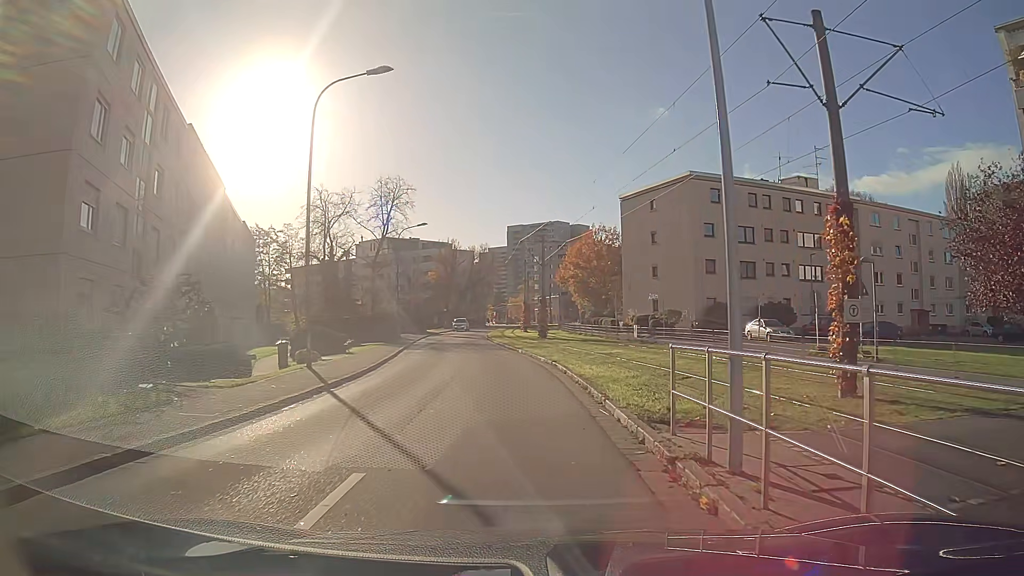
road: residential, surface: asphalt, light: Day
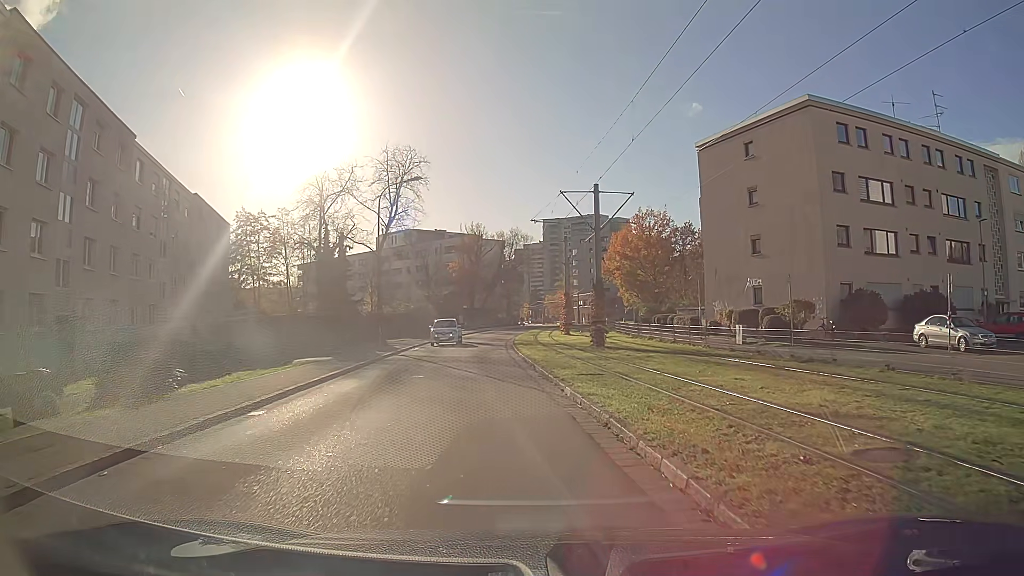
(-0.4, +17.8) m; -4°
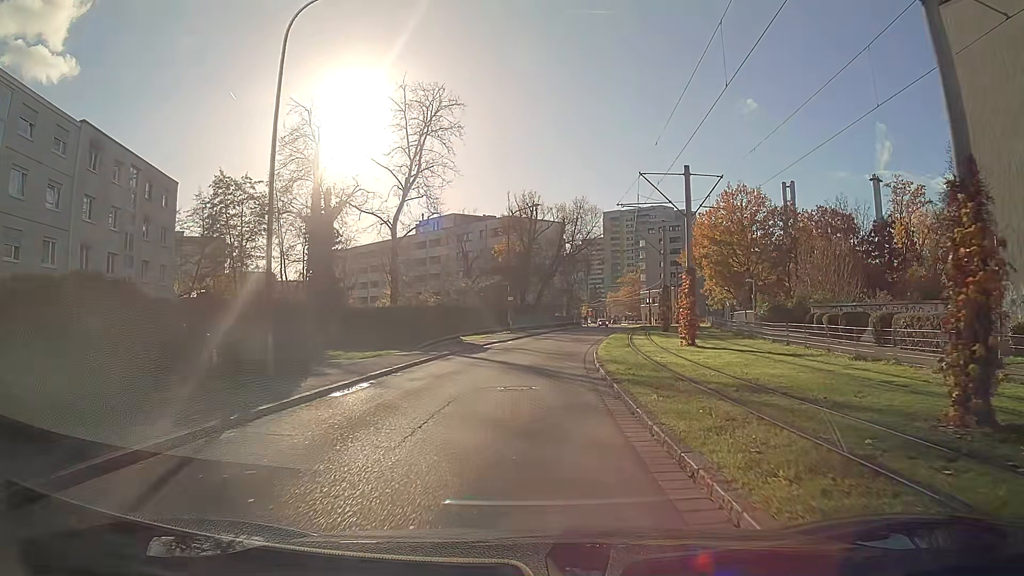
(-1.2, +22.6) m; -4°
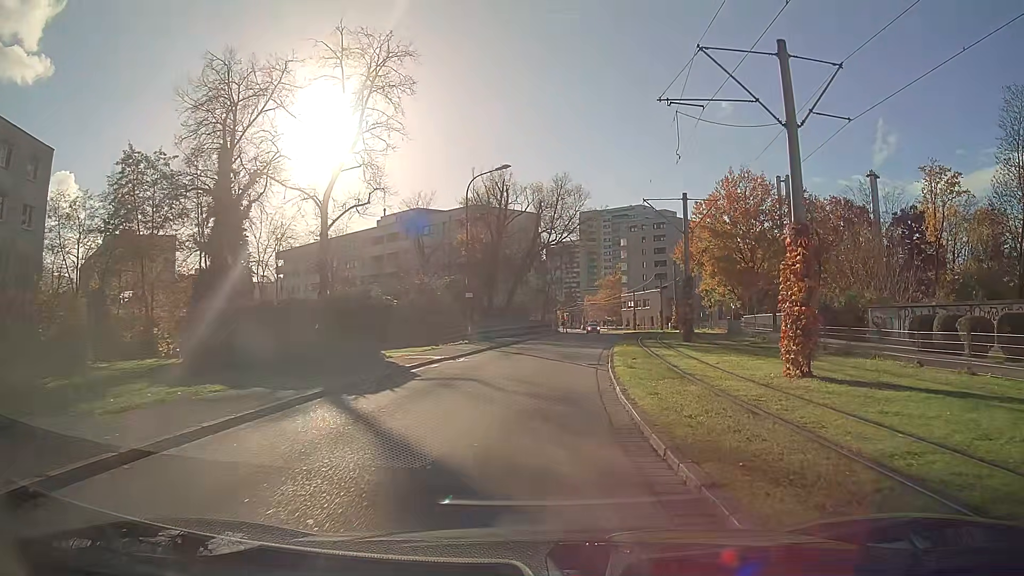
(+0.3, +13.4) m; +3°
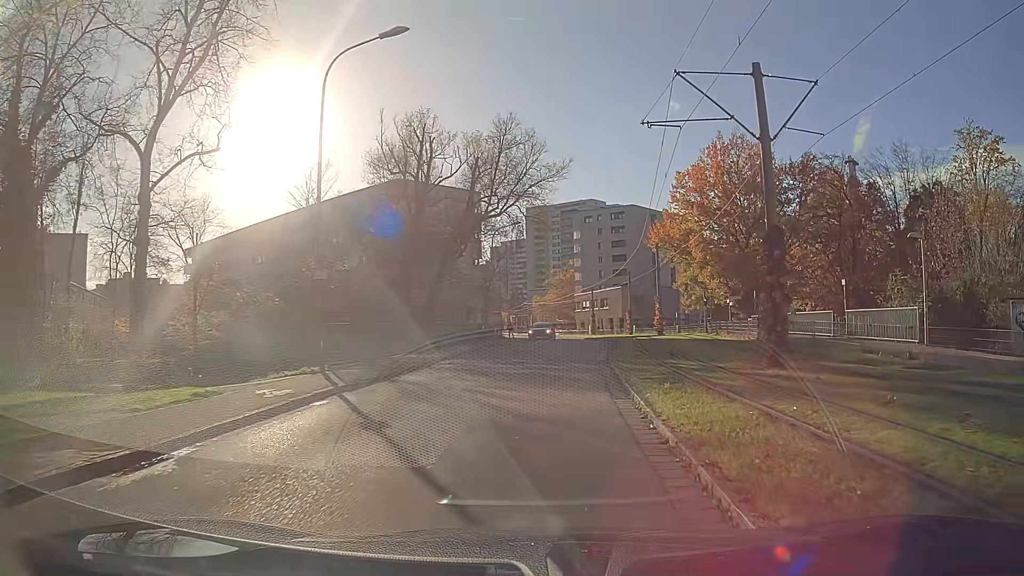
(+0.6, +17.5) m; +5°
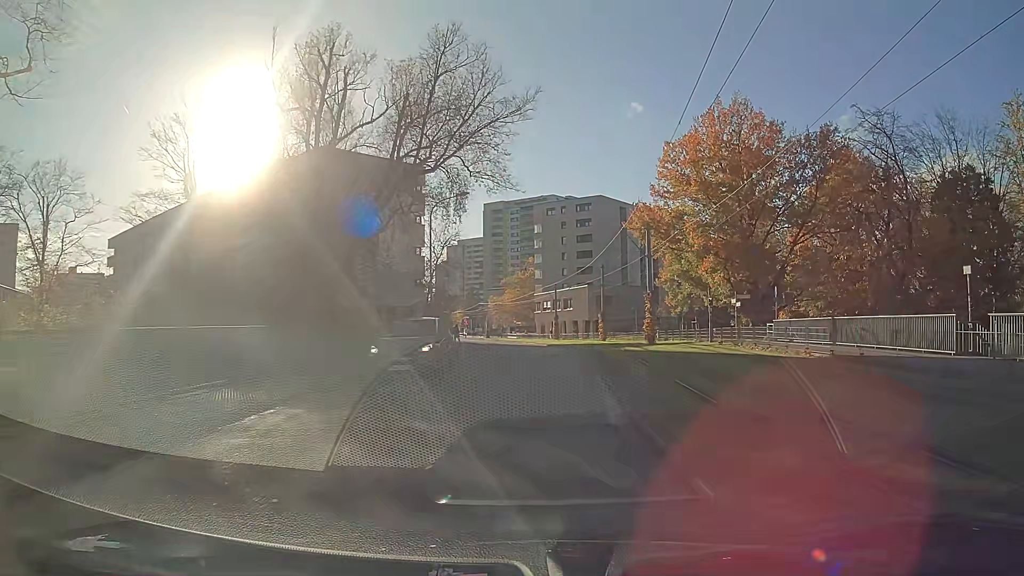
(+0.4, +12.9) m; +3°
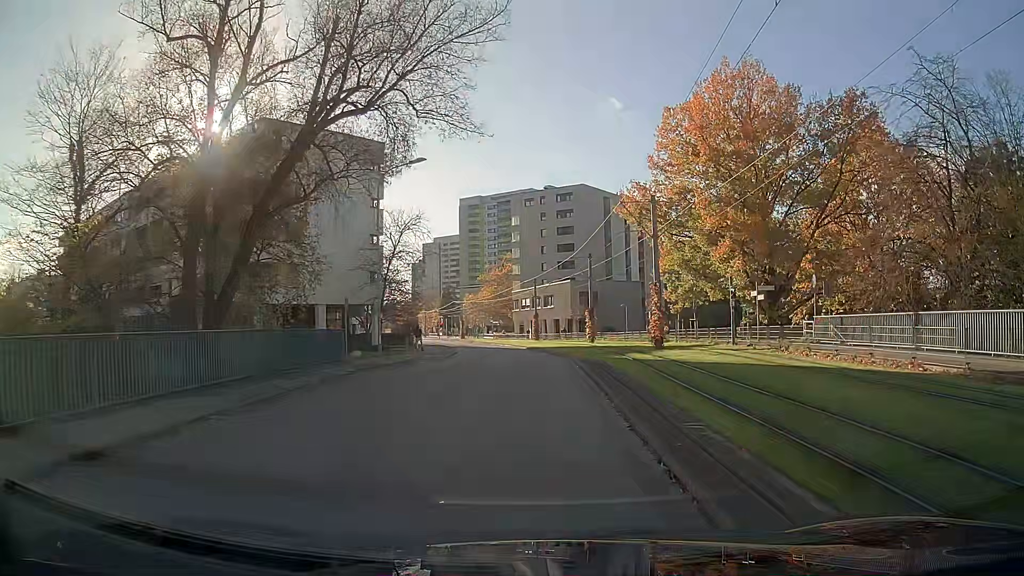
(+0.2, +8.6) m; +2°
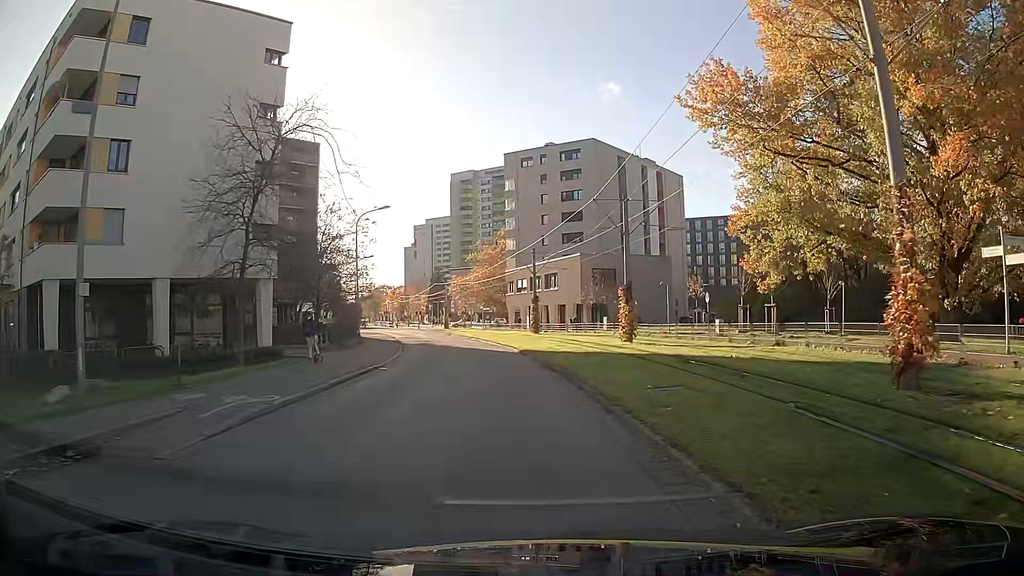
(-0.1, +21.8) m; -1°
